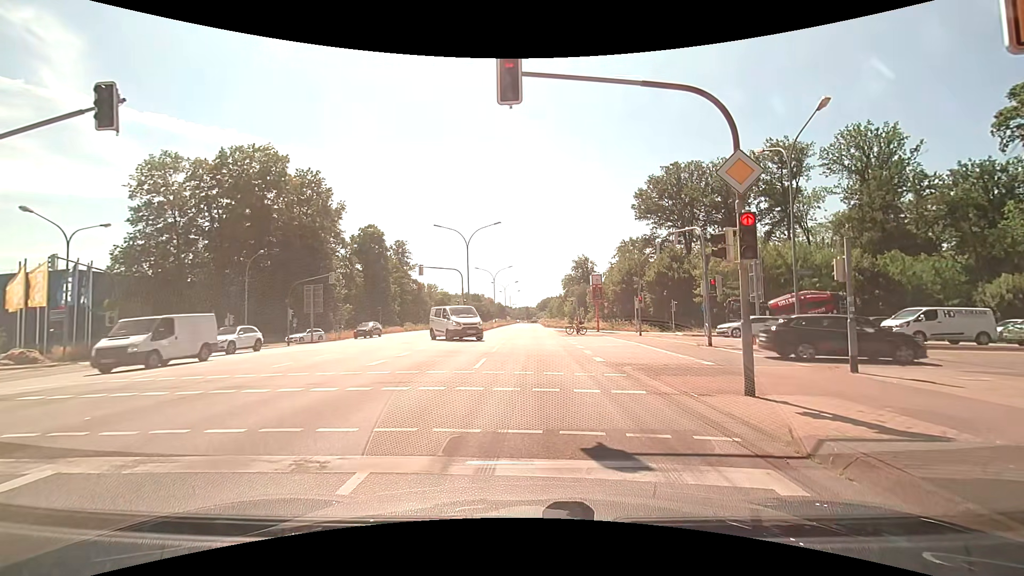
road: primary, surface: asphalt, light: Day
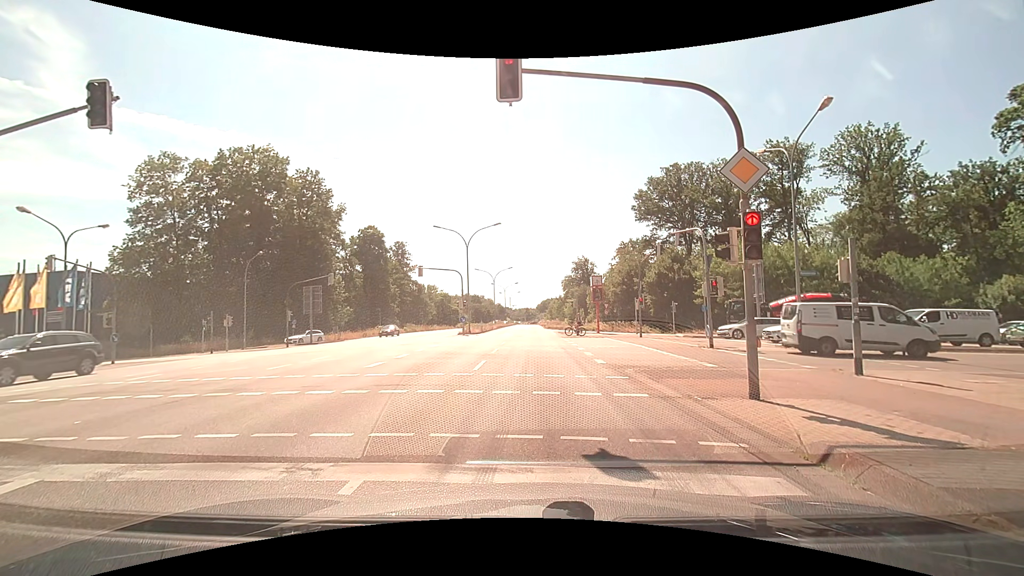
(0.0, +0.3) m; 0°
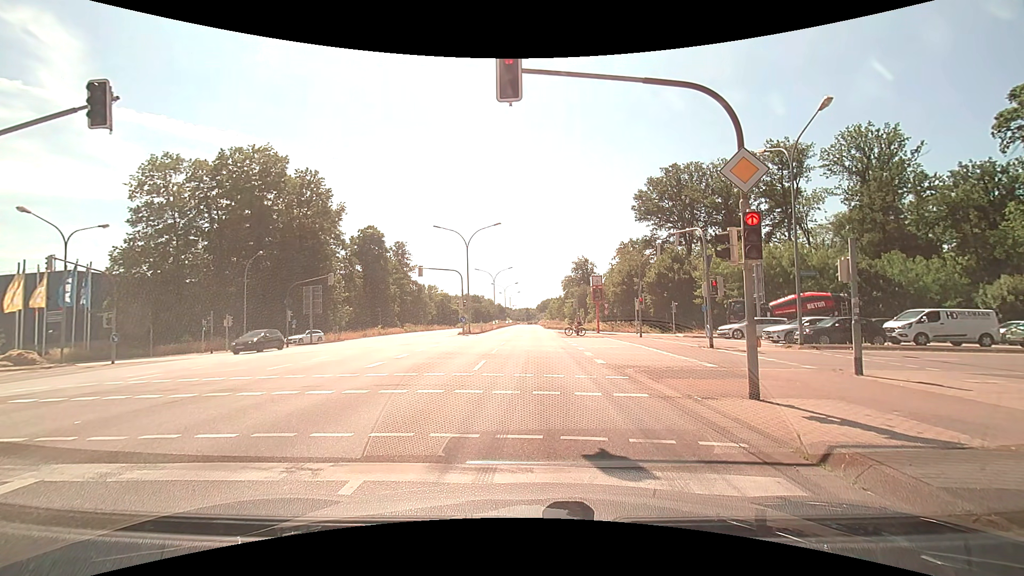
(0.0, 0.0) m; 0°
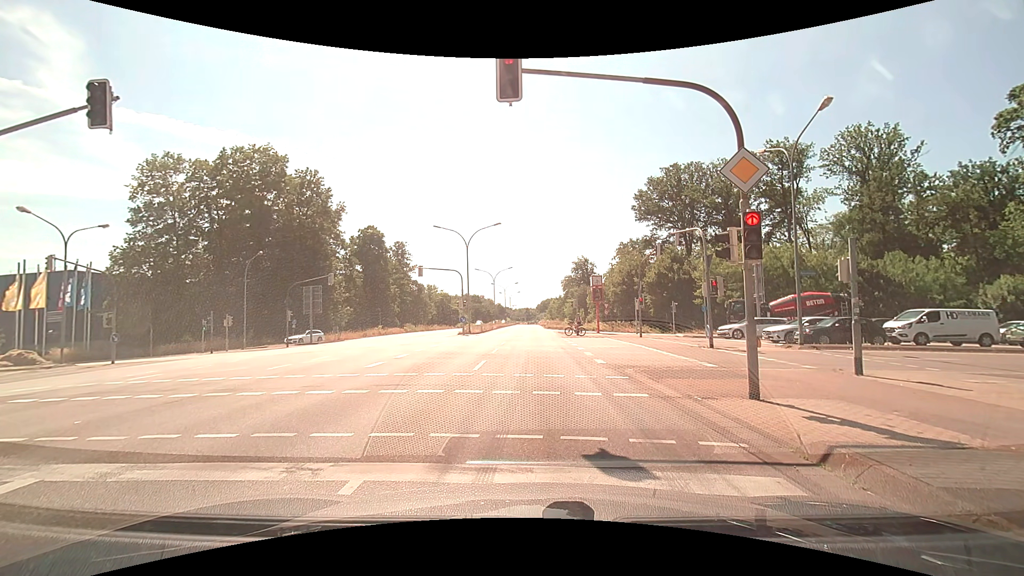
(0.0, 0.0) m; 0°
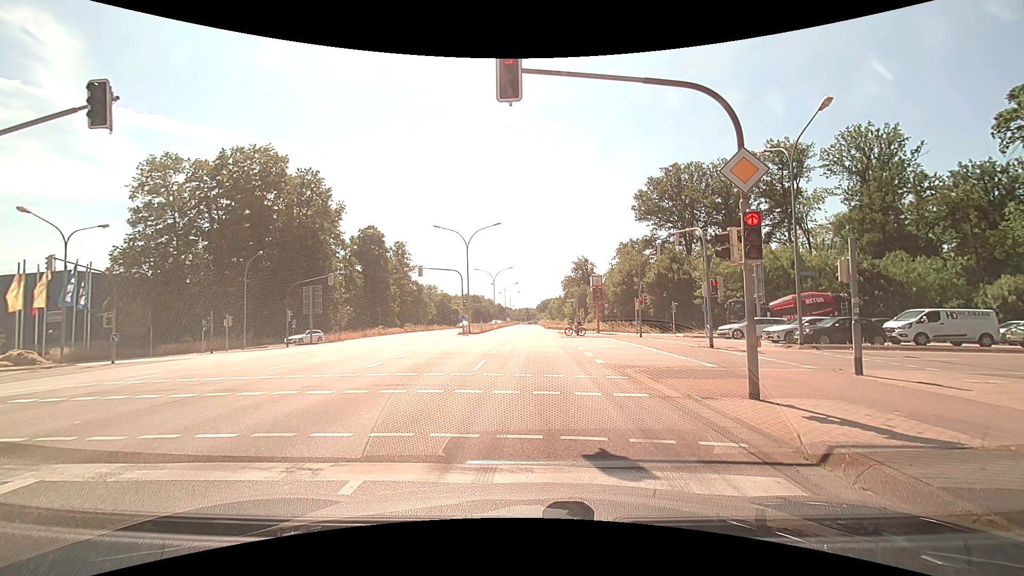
(0.0, 0.0) m; 0°
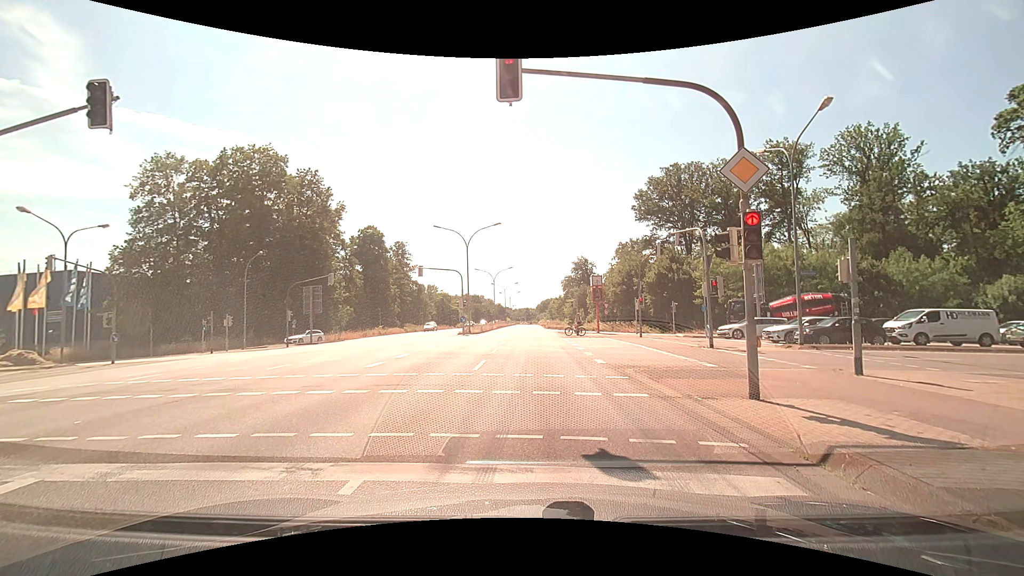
(0.0, 0.0) m; 0°
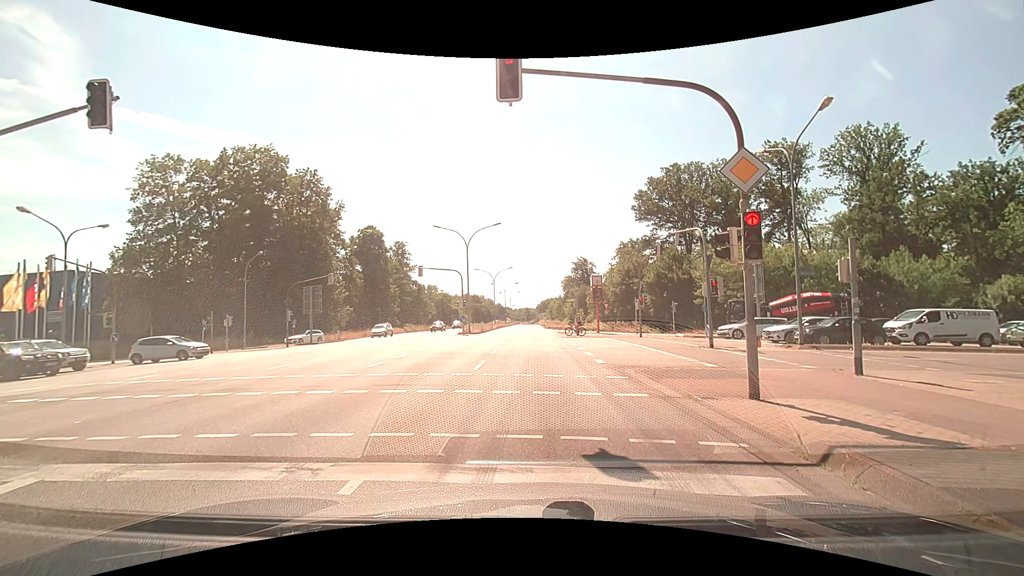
(0.0, 0.0) m; 0°
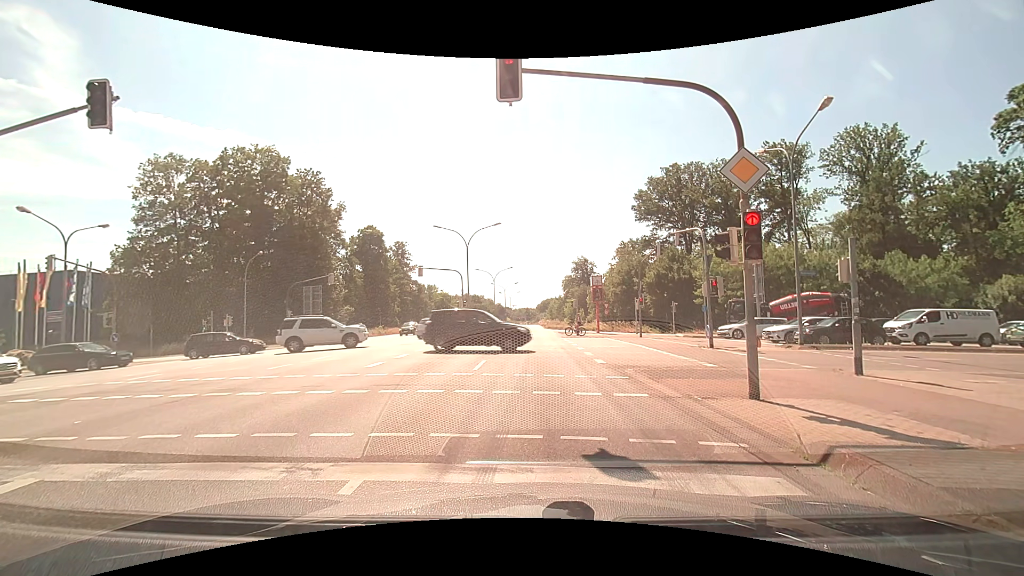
(0.0, 0.0) m; 0°
(-1, +10) (-1, +20) (-2, +30) (-3, +40) (-3, +50) (-4, +60) (-5, +70) (-6, +80) (-6, +90) (-7, +100) m
